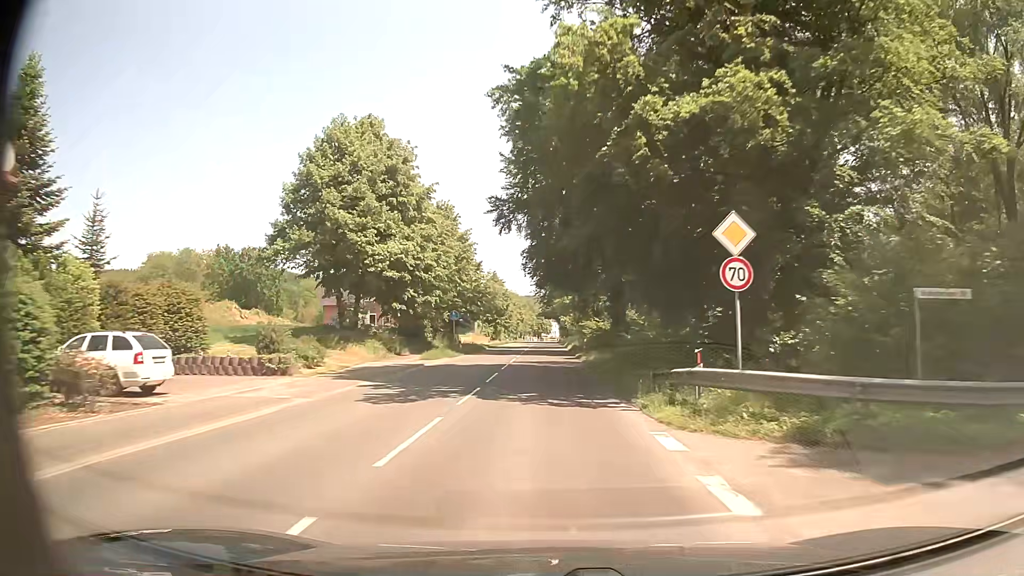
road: secondary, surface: asphalt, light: Day
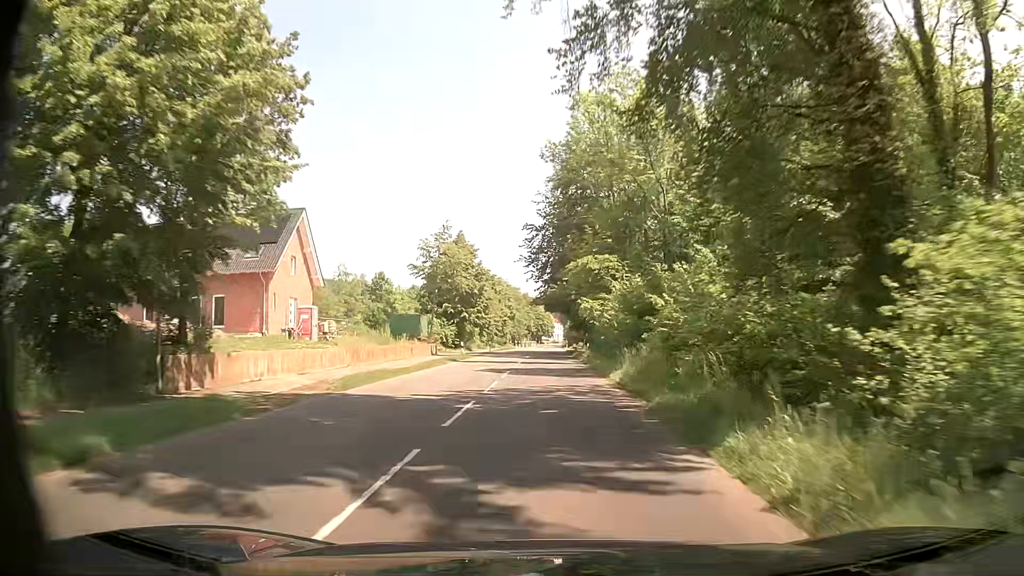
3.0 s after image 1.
(-0.4, +51.3) m; +1°
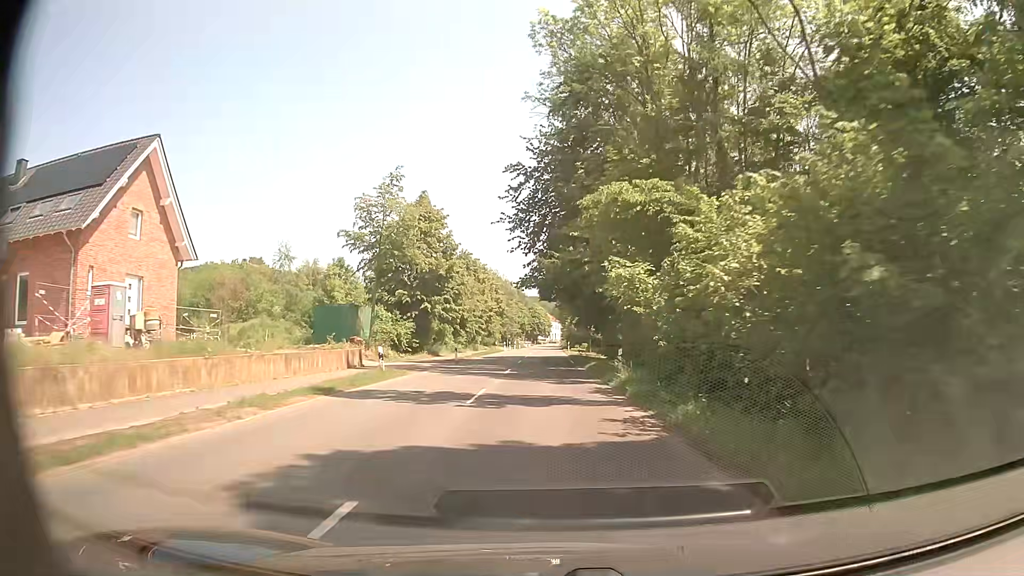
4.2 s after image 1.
(-0.3, +20.5) m; 0°
(0, +10) (0, +20) (0, +30) (0, +40) (-1, +50) (-1, +60) (-1, +70) (-1, +80) (-1, +90) (-1, +100) m
